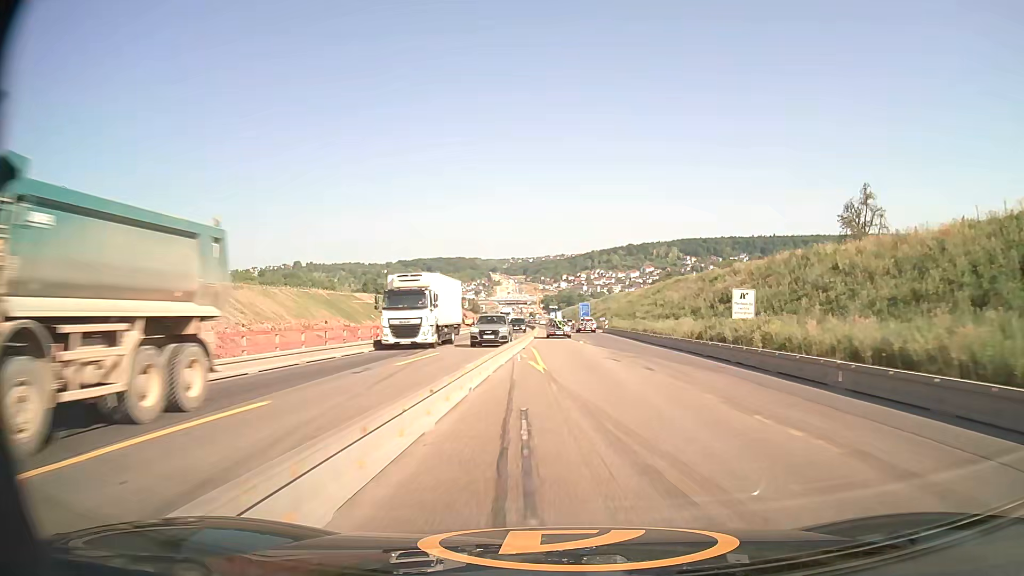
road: motorway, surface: asphalt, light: Day
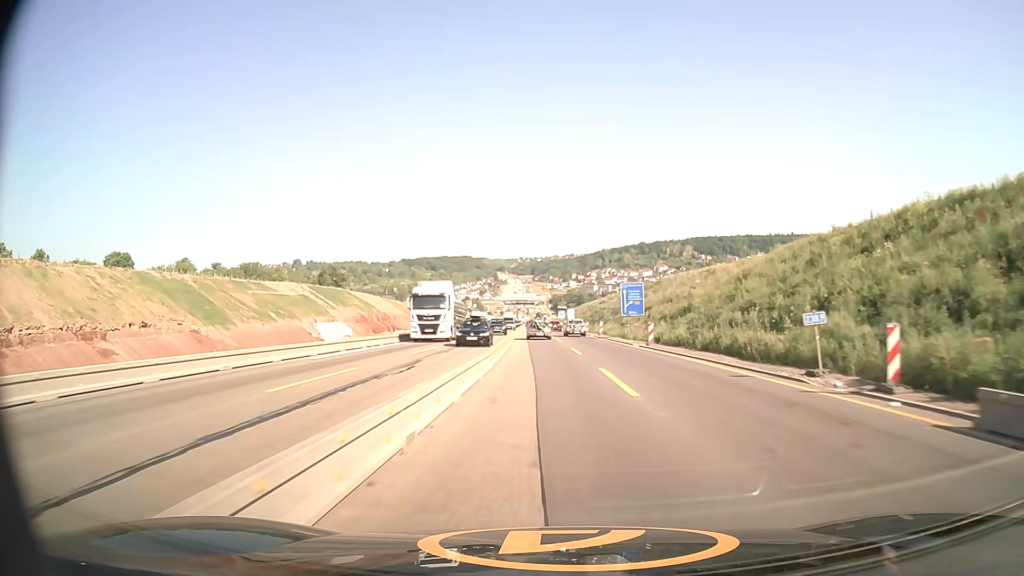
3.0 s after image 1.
(+0.2, +65.0) m; 0°
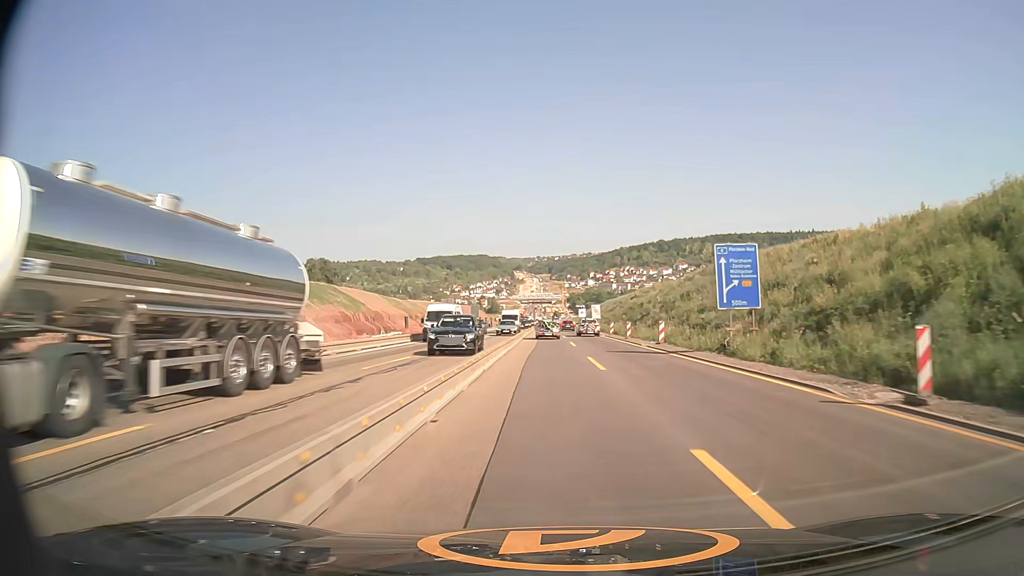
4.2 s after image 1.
(-0.3, +26.3) m; -2°
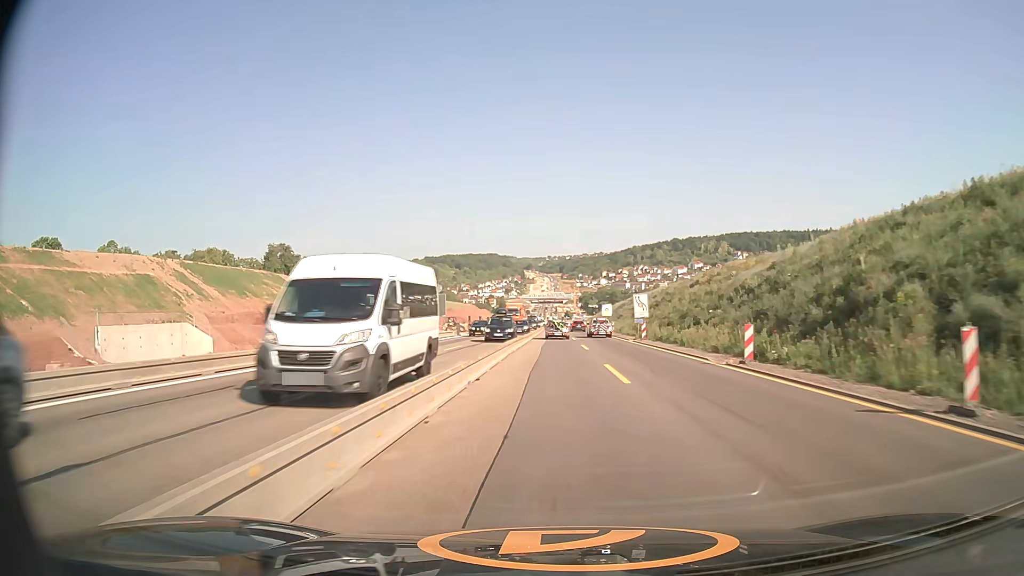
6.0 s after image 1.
(-0.4, +39.6) m; -1°
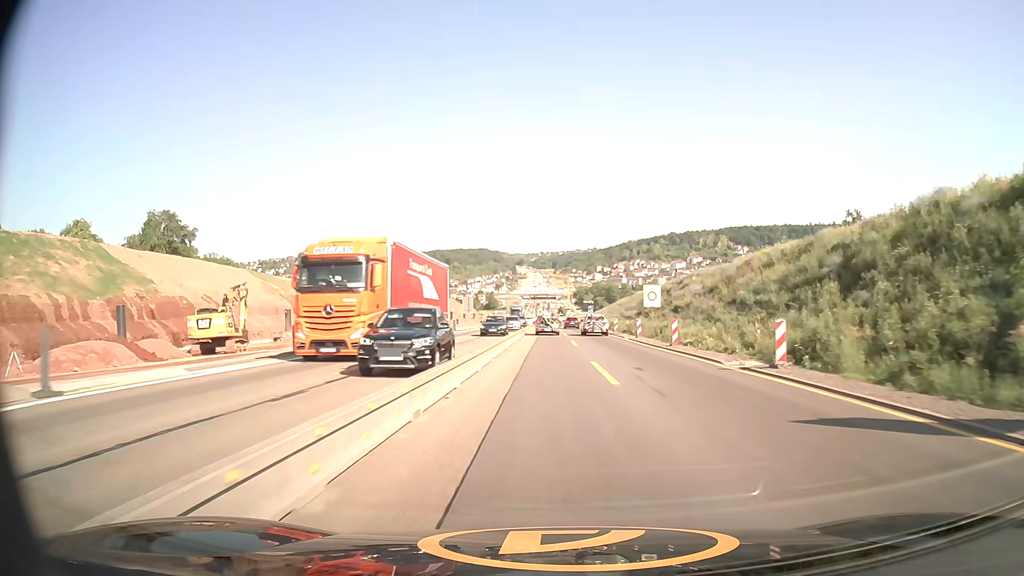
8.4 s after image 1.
(+0.1, +52.6) m; 0°
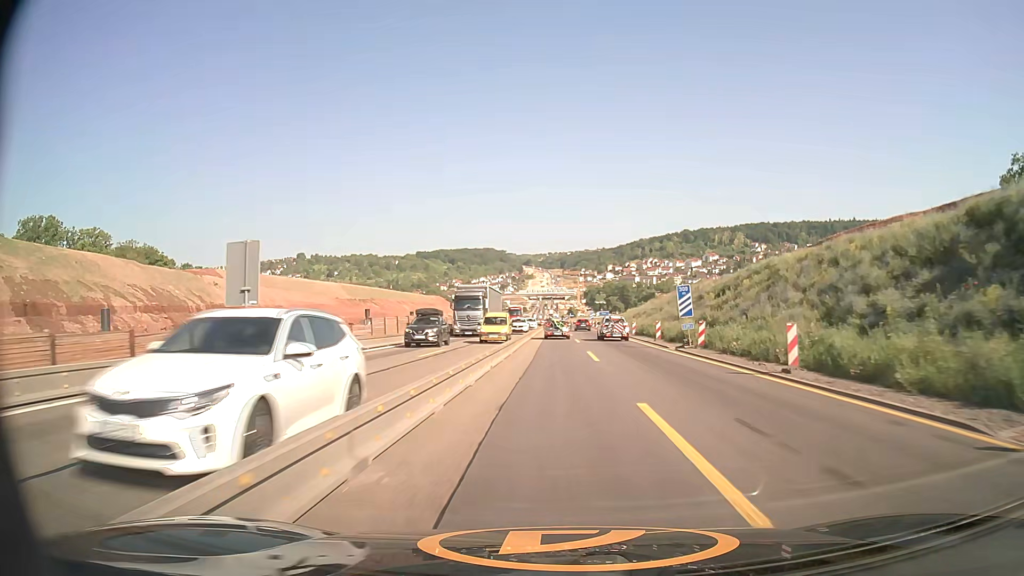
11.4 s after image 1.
(-0.4, +62.8) m; -1°
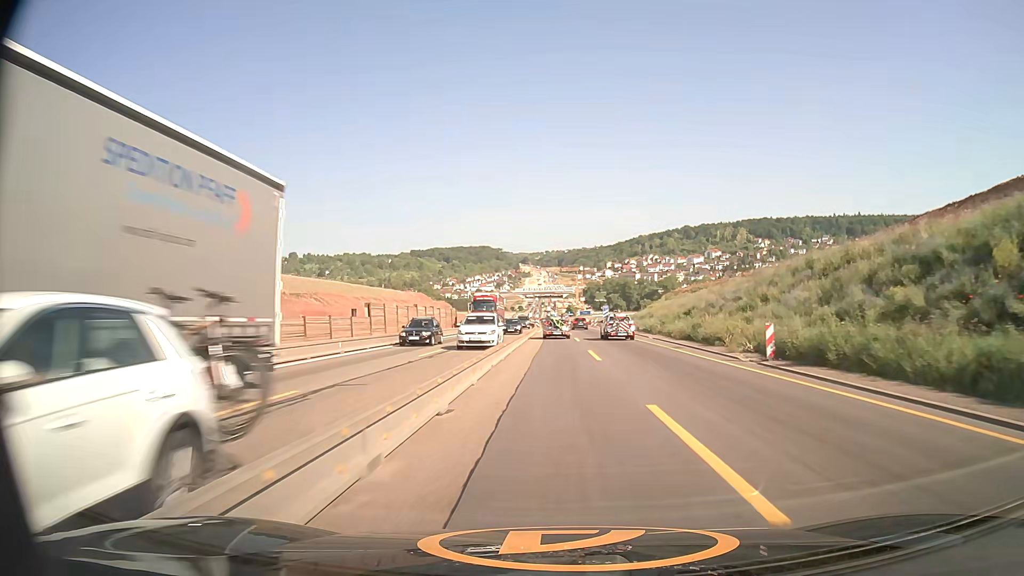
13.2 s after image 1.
(+0.1, +35.7) m; 0°
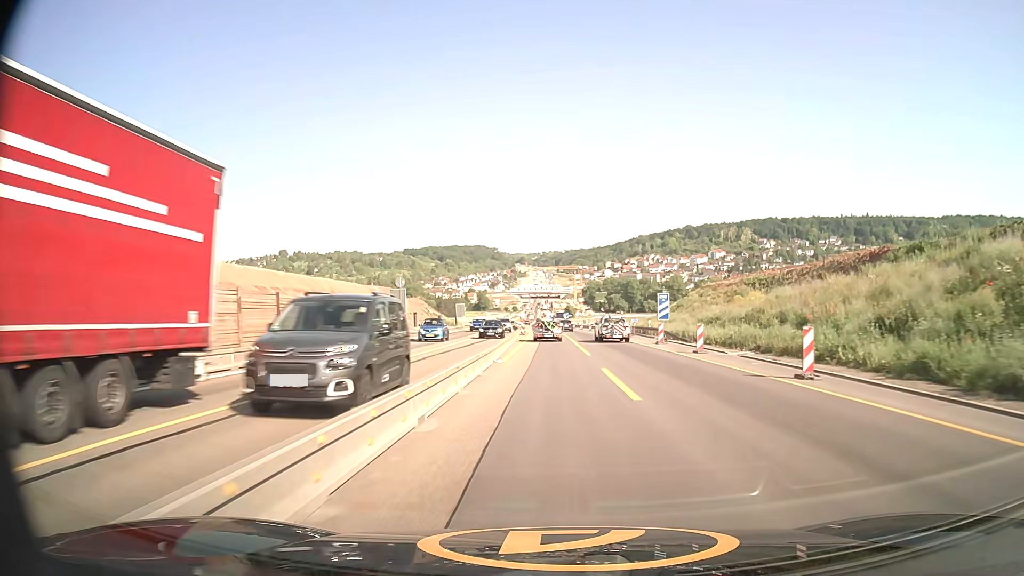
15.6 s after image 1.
(+0.1, +45.2) m; 0°
(0, +10) (0, +20) (0, +30) (0, +40) (-1, +50) (-1, +60) (-1, +70) (-2, +80) (-2, +90) (-3, +100) m
